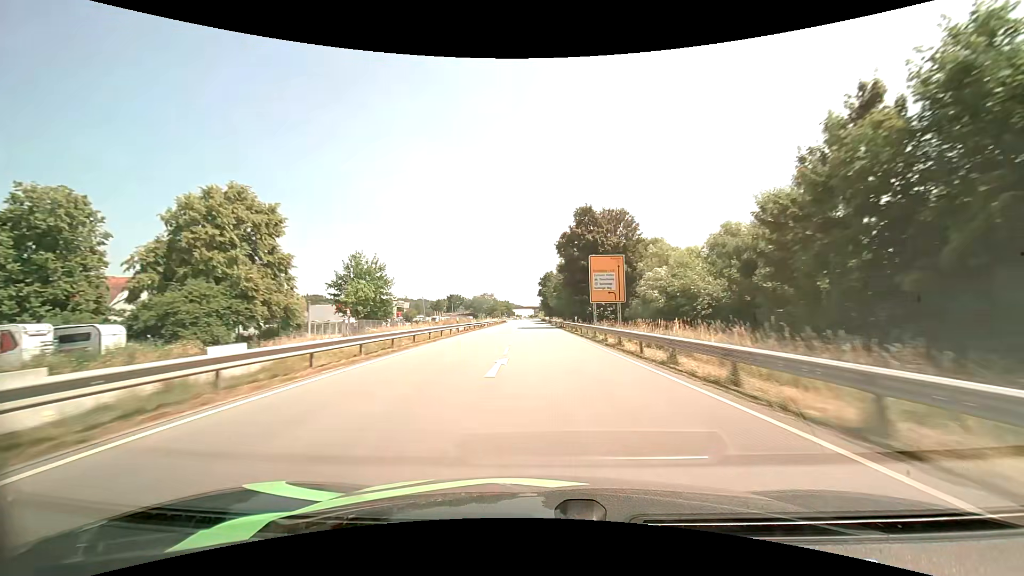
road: primary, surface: asphalt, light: Day
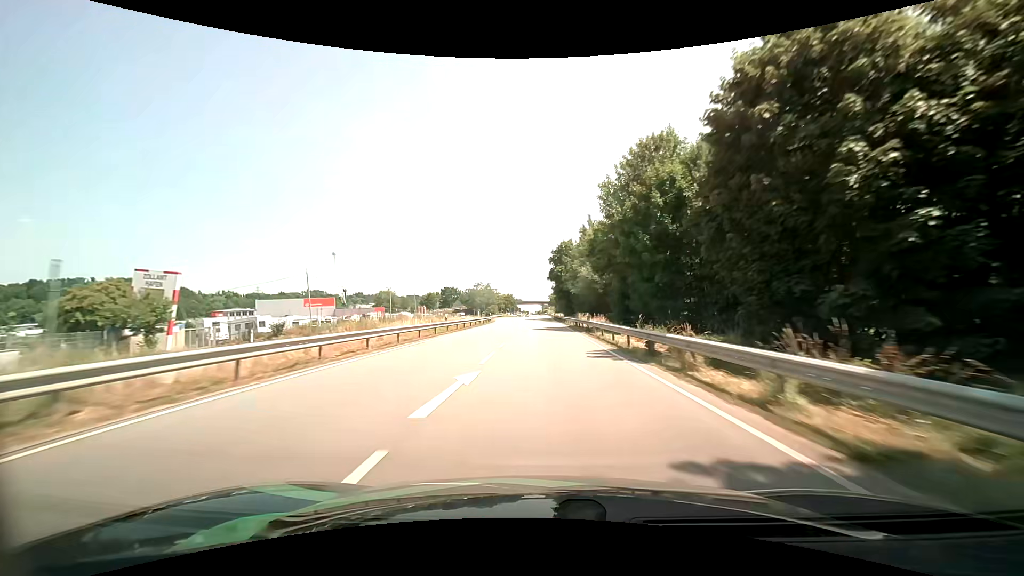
(-0.6, +58.8) m; -1°
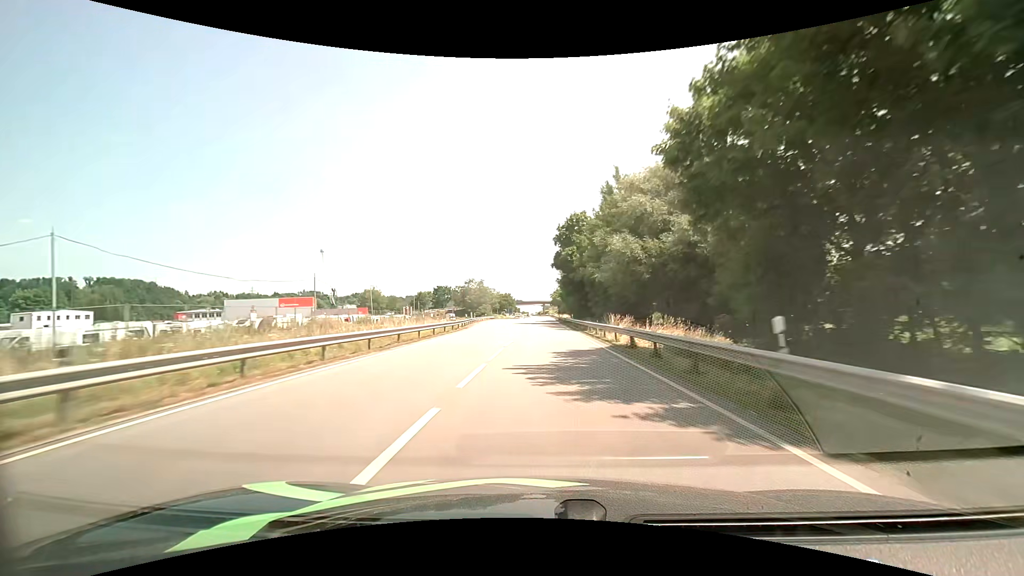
(-0.2, +27.9) m; 0°
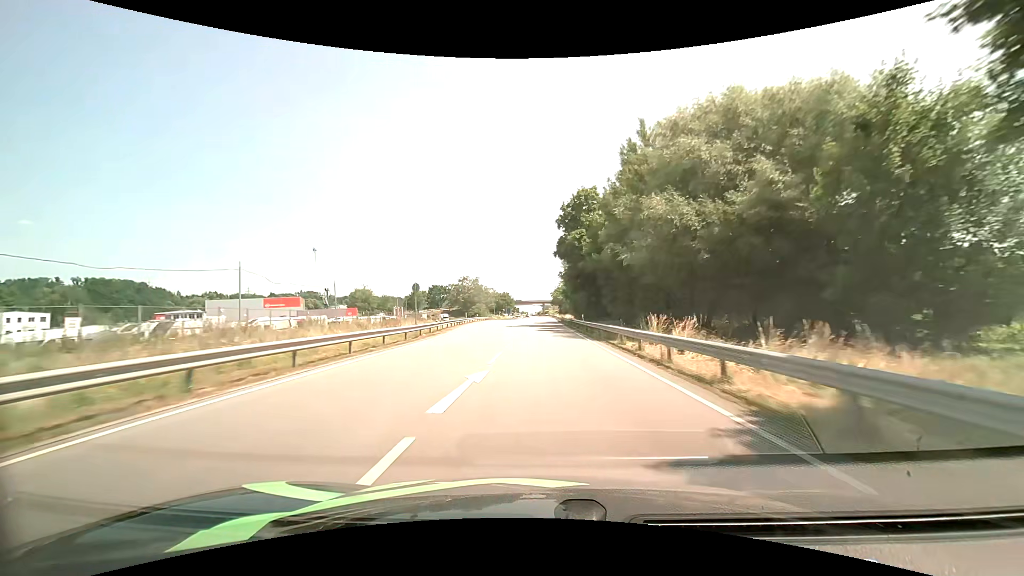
(0.0, +13.5) m; 0°
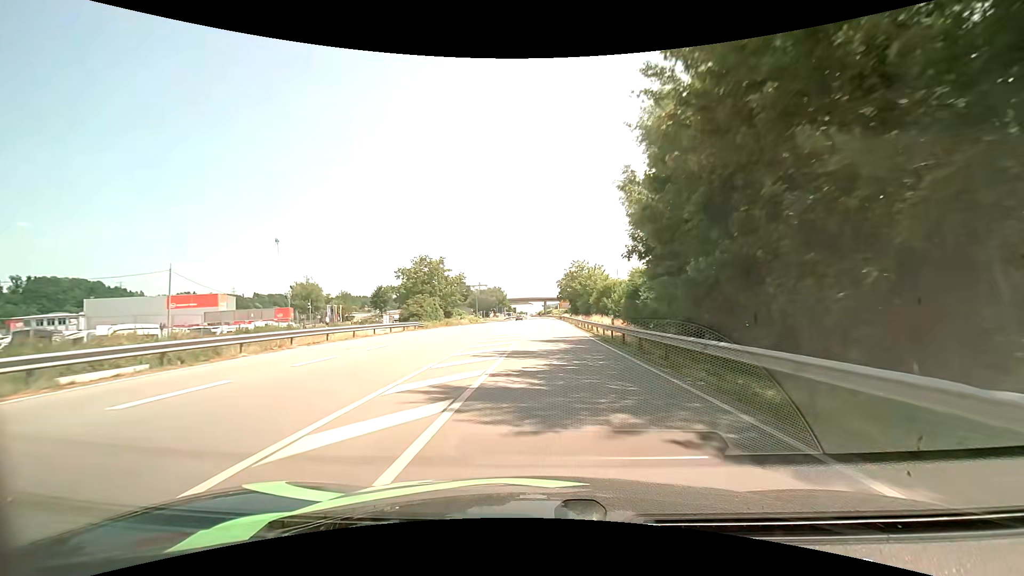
(+0.1, +62.6) m; 0°
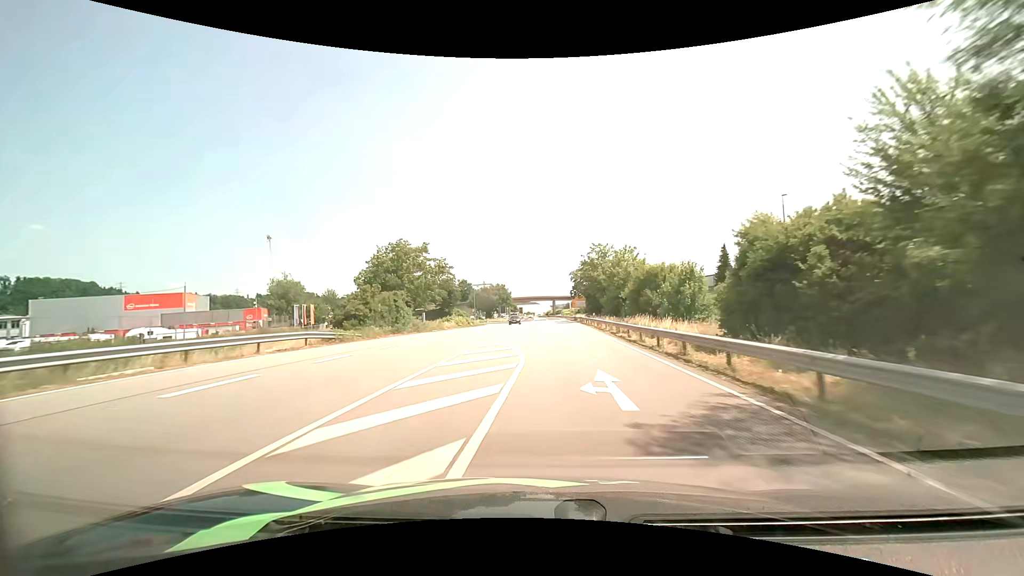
(0.0, +23.1) m; -1°
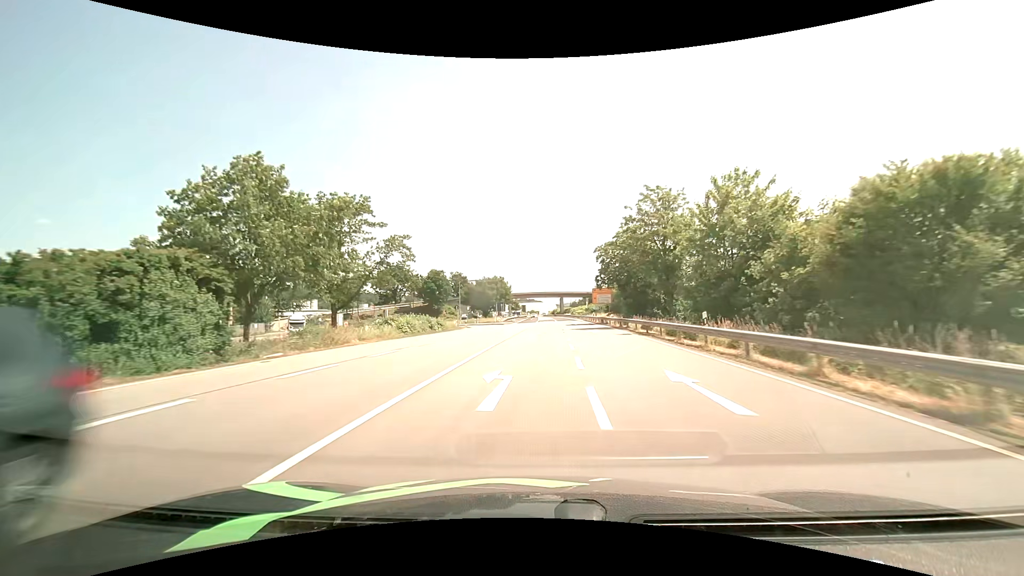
(-0.2, +33.1) m; -1°
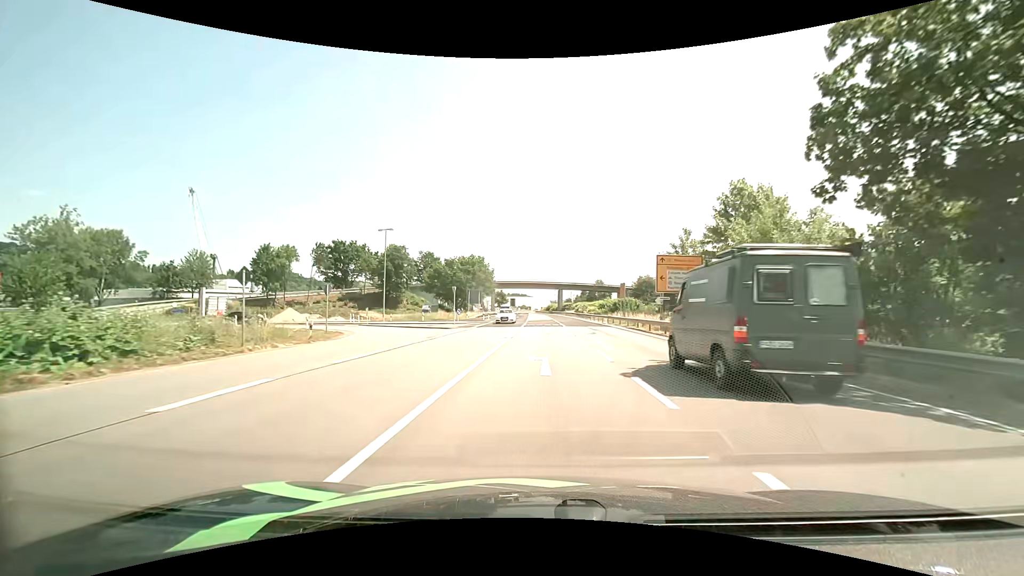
(+0.3, +46.1) m; +1°
(0, +10) (0, +20) (0, +30) (0, +40) (-1, +50) (-7, +58) (-16, +61) (-26, +62) (-36, +63) (-46, +65) m
